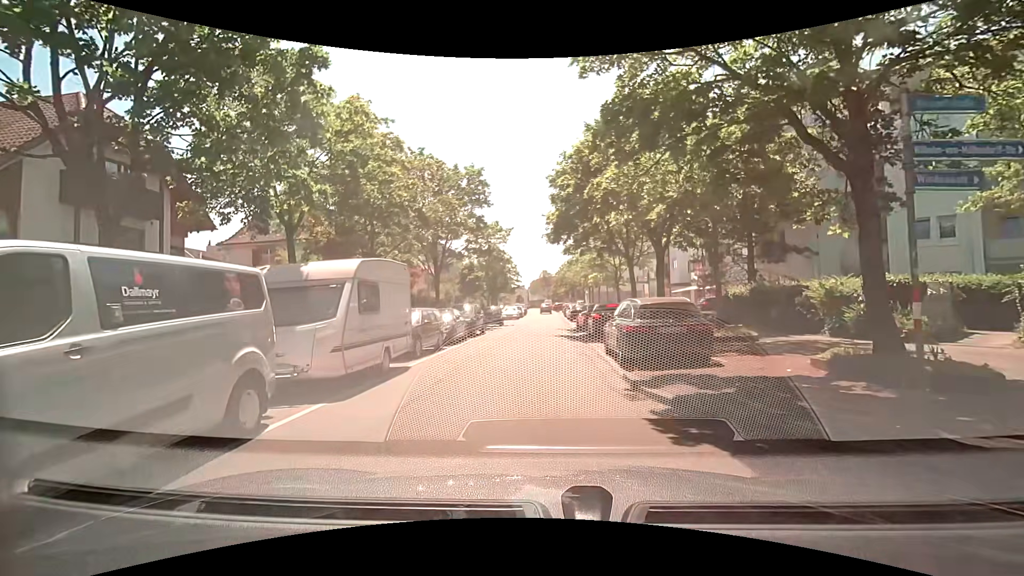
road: residential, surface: asphalt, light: Day
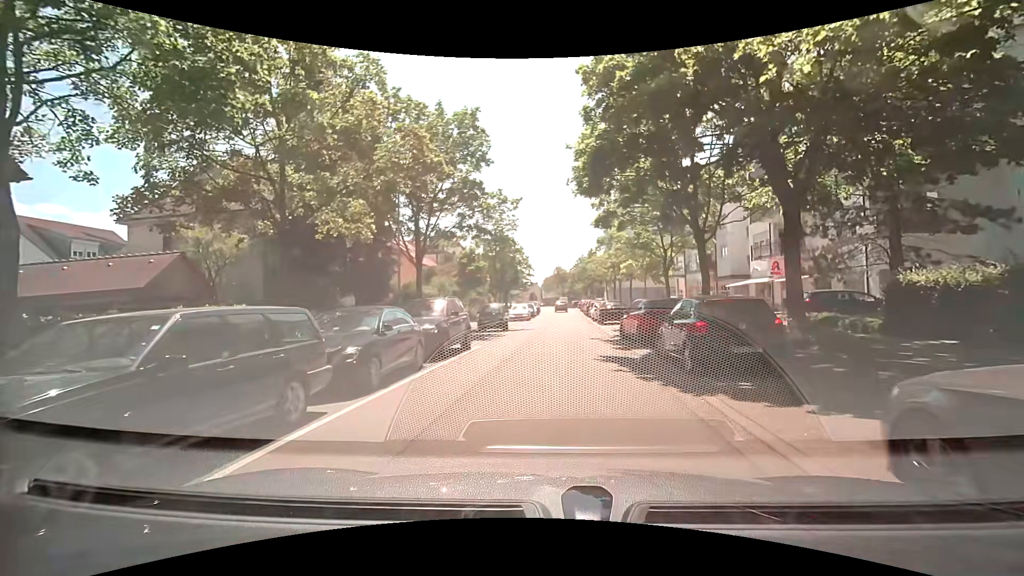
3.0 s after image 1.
(-0.5, +11.1) m; -2°
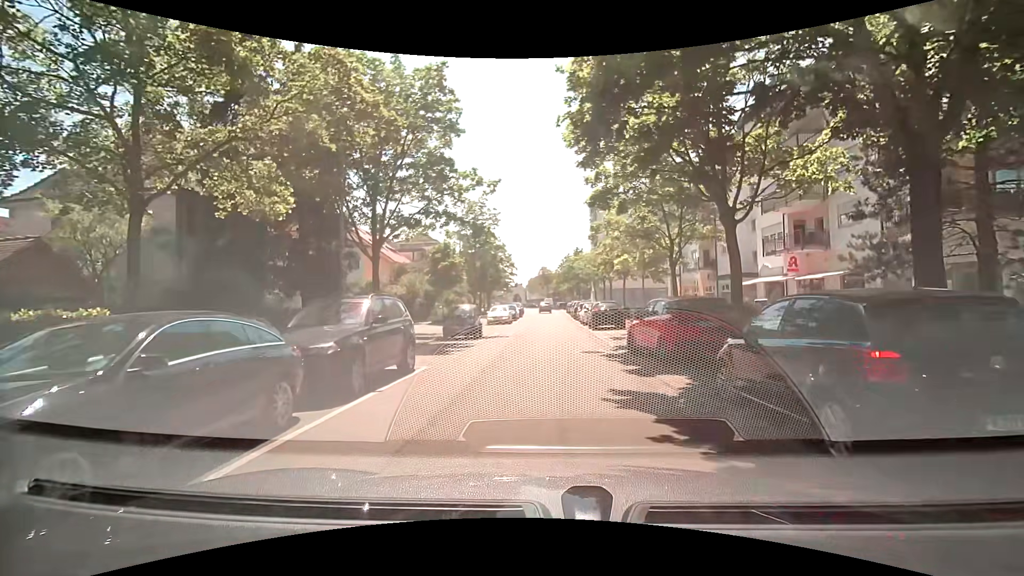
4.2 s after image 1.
(+0.1, +5.2) m; +2°
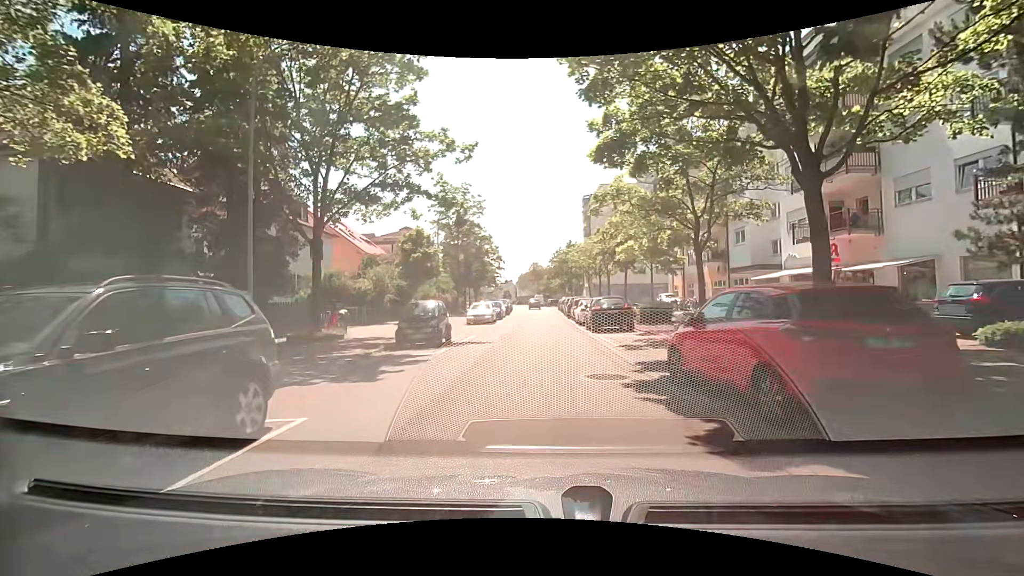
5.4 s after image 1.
(0.0, +5.5) m; 0°
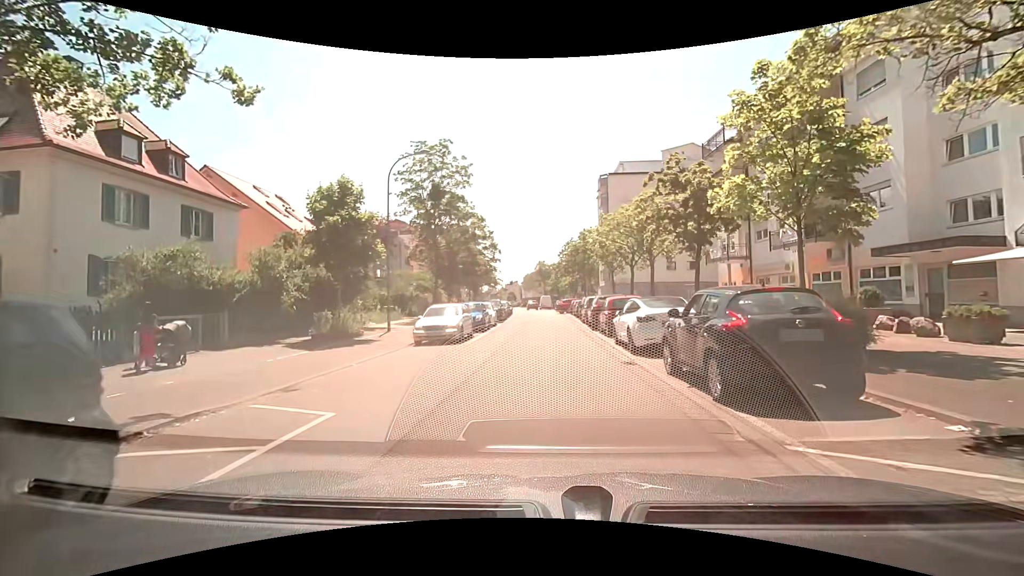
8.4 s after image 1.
(-0.1, +14.7) m; +1°
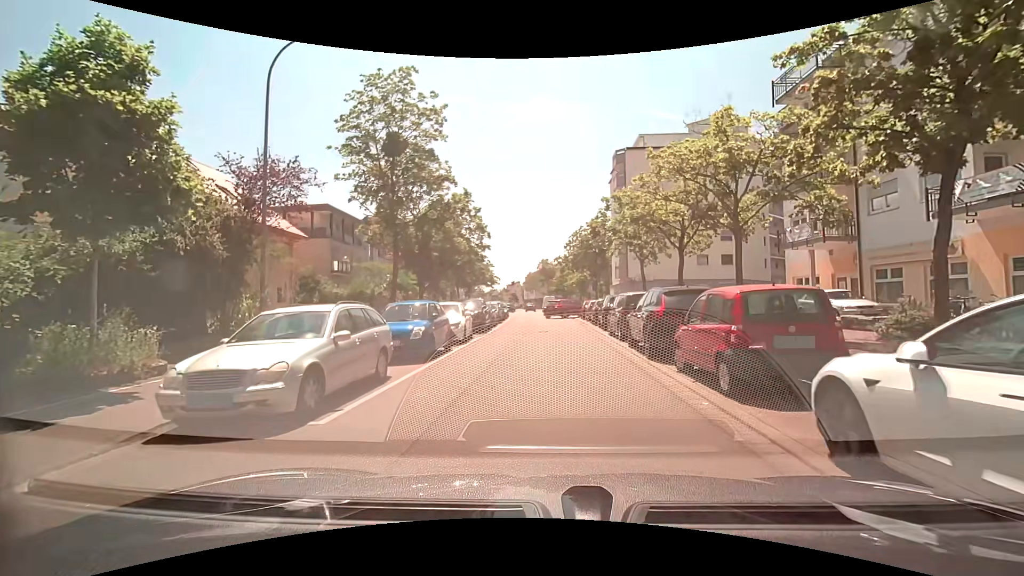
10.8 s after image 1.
(-0.4, +11.8) m; -1°
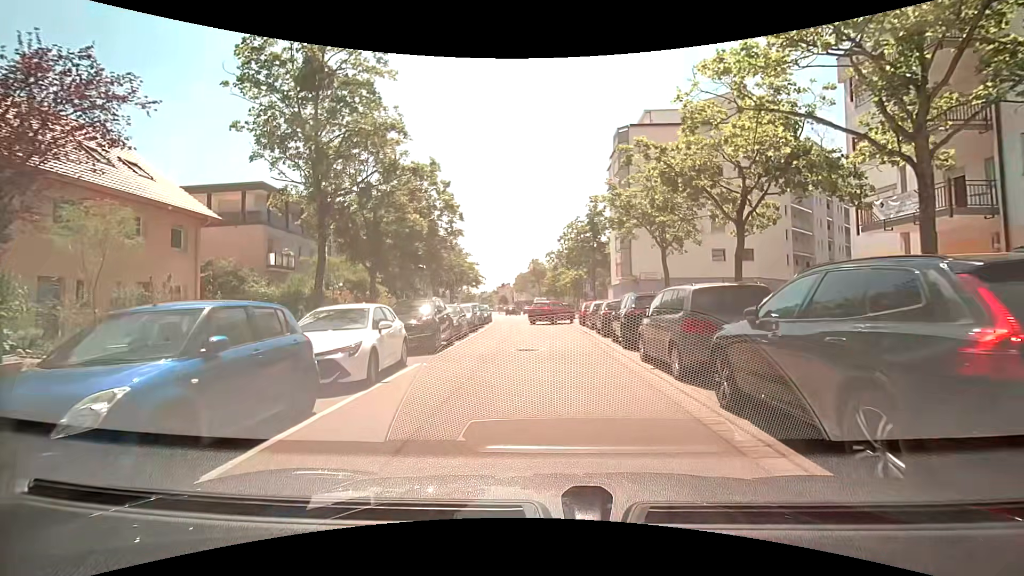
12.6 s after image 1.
(0.0, +8.2) m; 0°
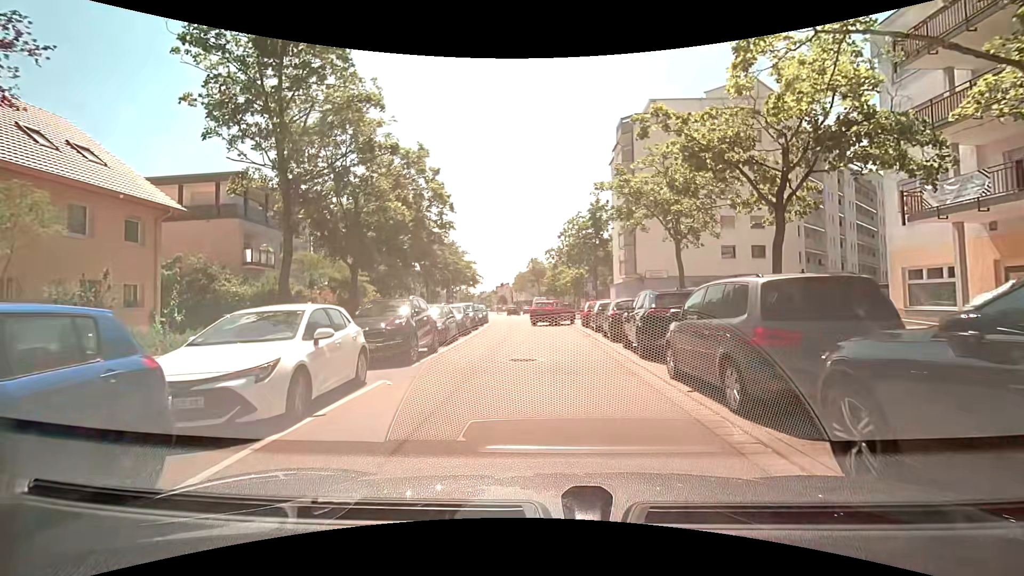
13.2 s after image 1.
(0.0, +2.6) m; 0°
